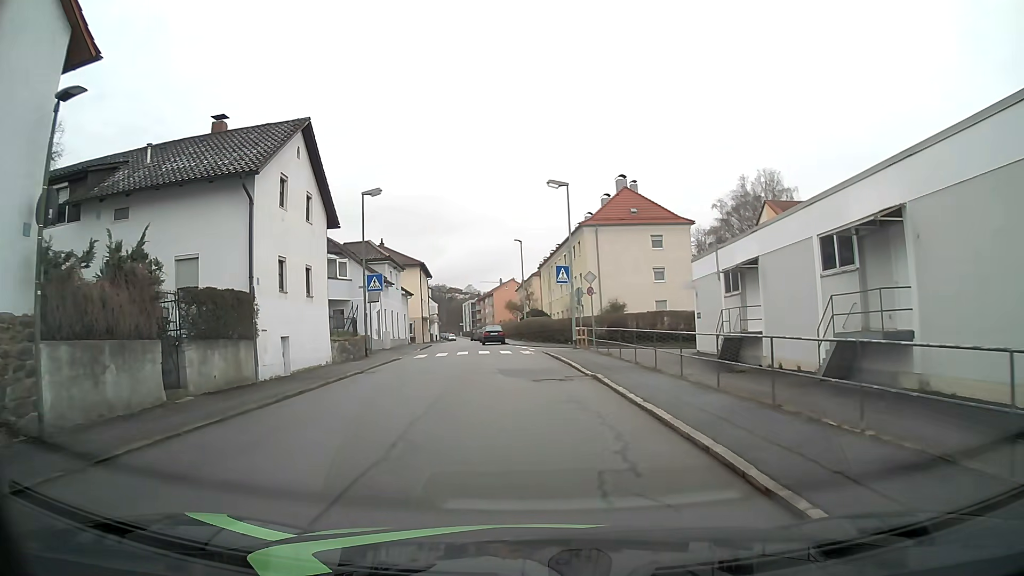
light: Day
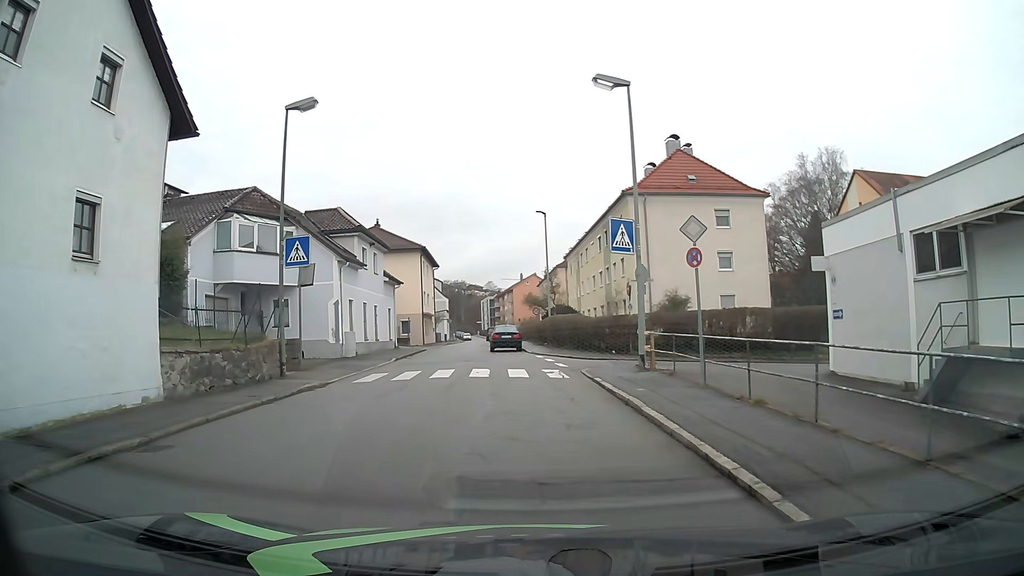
(-0.4, +13.7) m; -3°
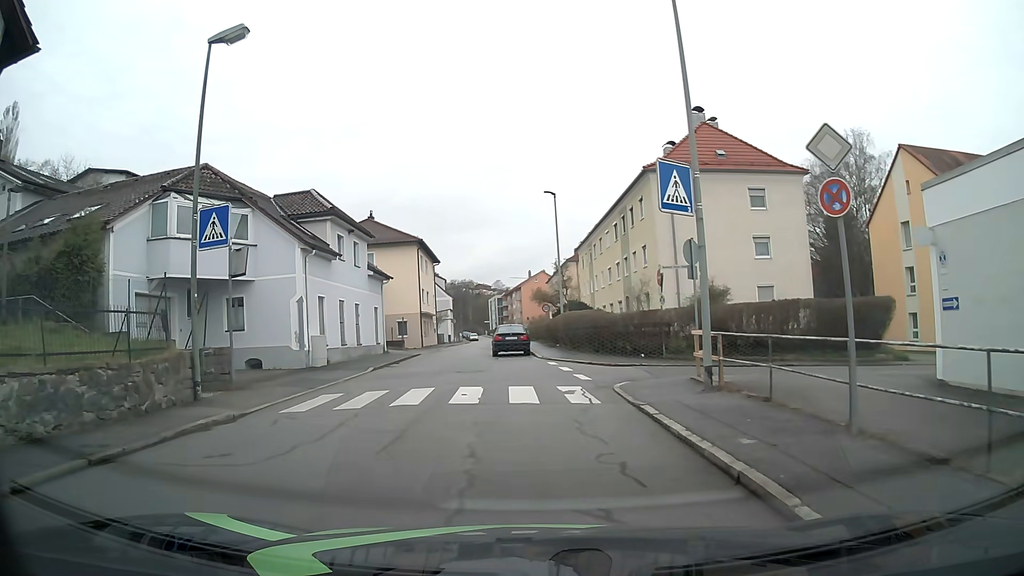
(+0.1, +5.7) m; 0°
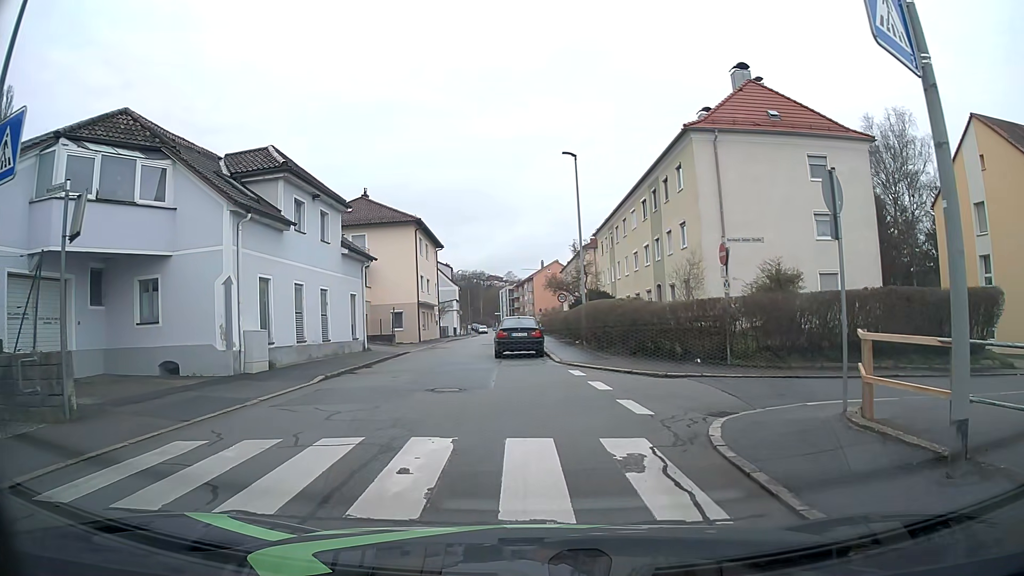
(0.0, +6.8) m; -2°
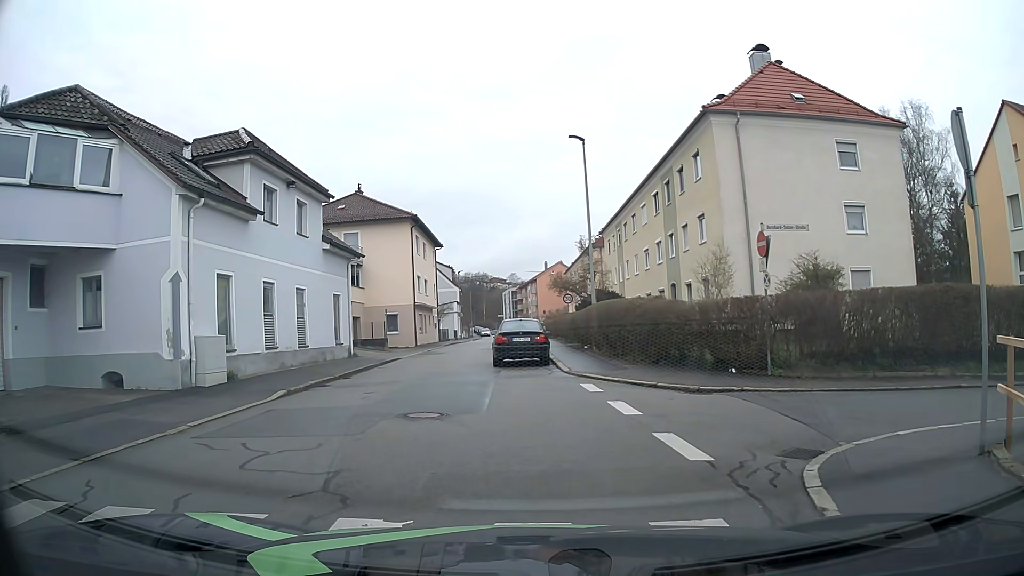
(+0.1, +2.9) m; +2°
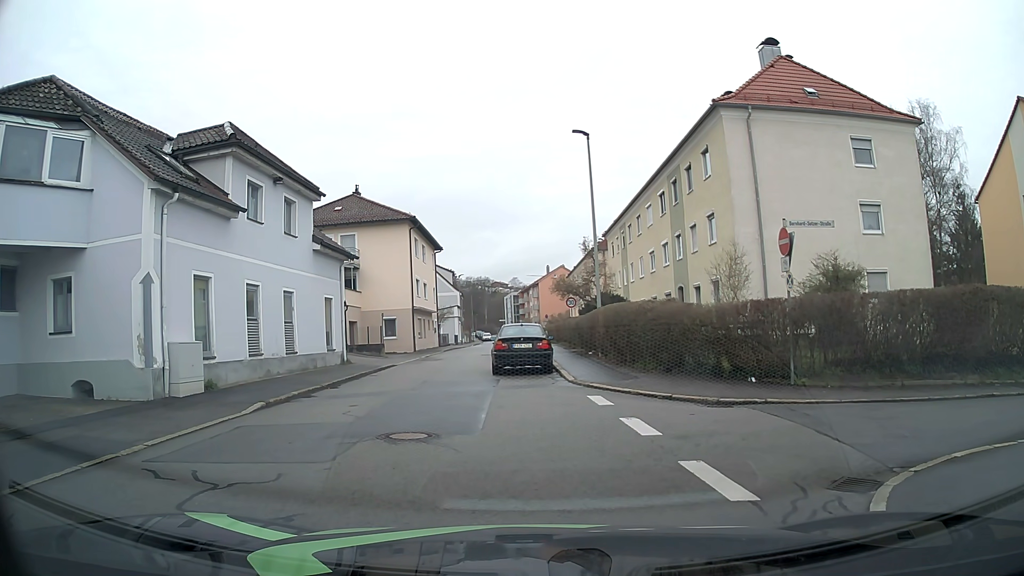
(0.0, +1.2) m; 0°
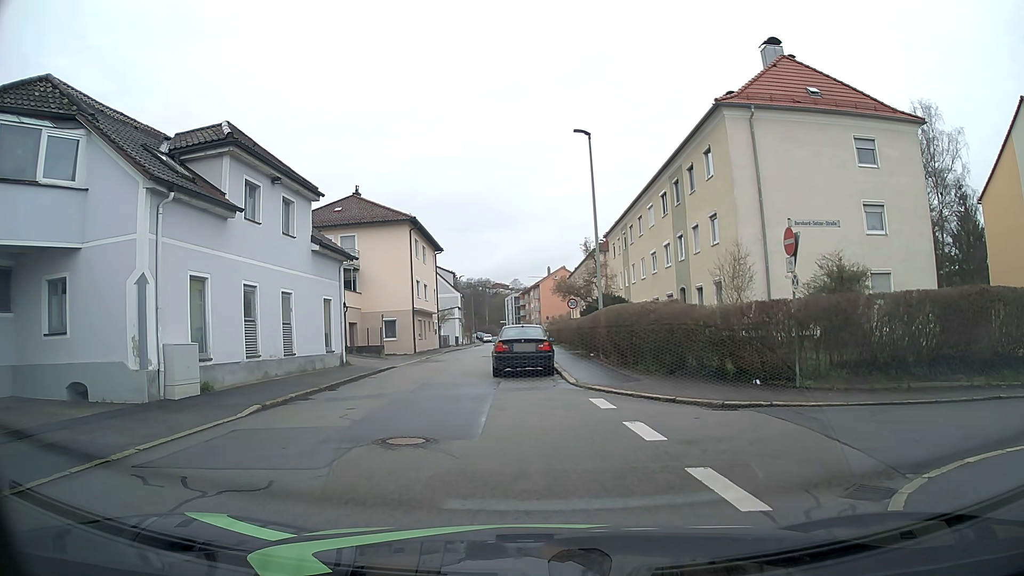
(0.0, +0.3) m; 0°
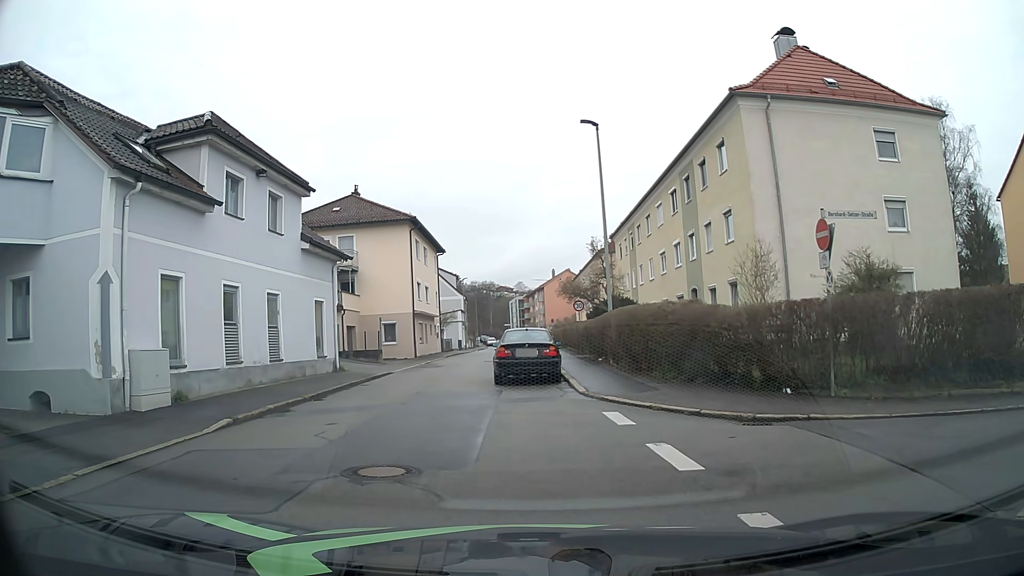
(0.0, +1.6) m; -1°
(-1, +10) (-3, +20) (-4, +30) (-4, +40) (-5, +50) (-5, +60) (-5, +70) (-6, +80) (-6, +90) (-7, +100) m
